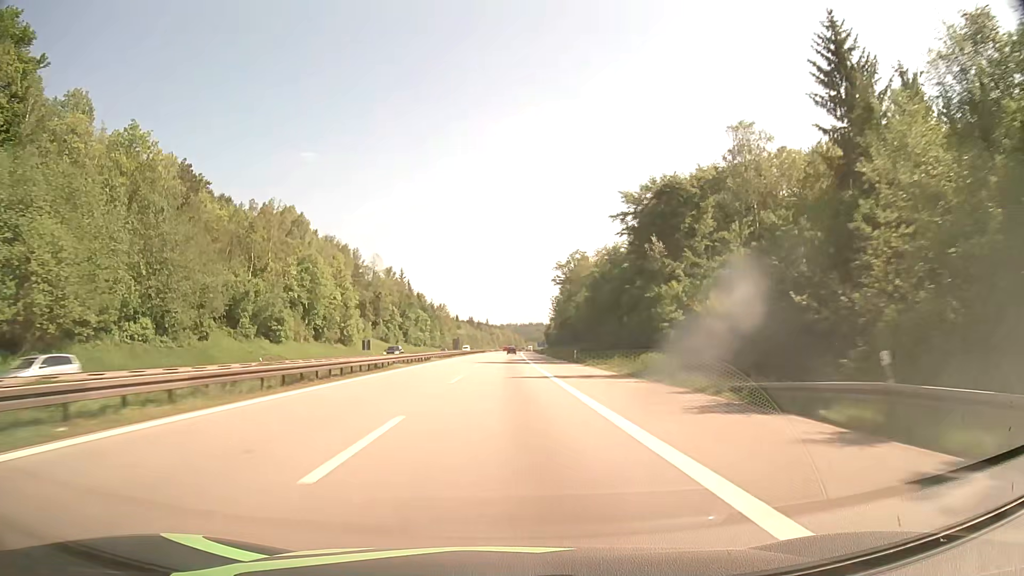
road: motorway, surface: asphalt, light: Day
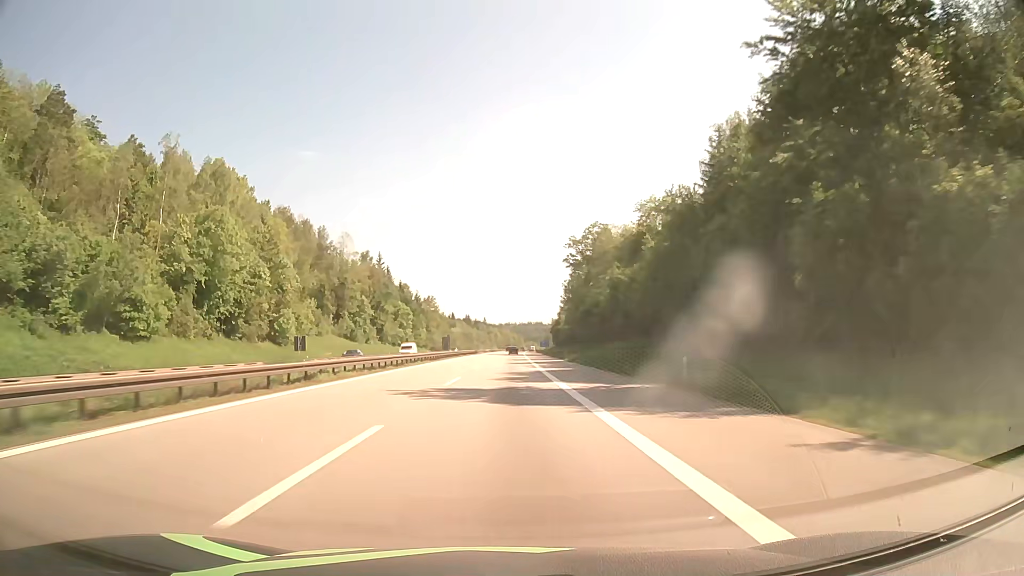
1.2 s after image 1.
(+0.1, +37.4) m; 0°
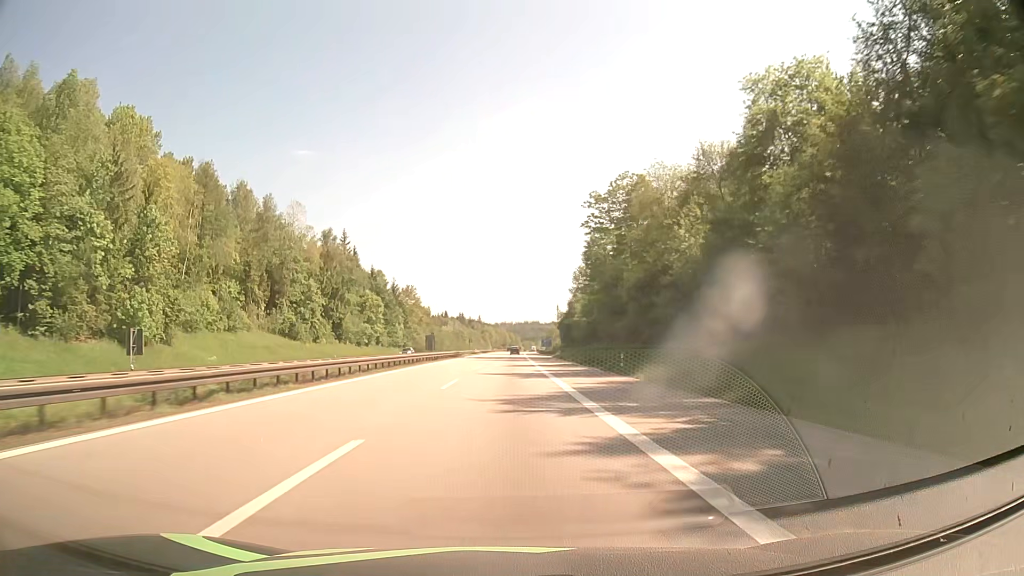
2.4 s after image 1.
(+0.1, +37.4) m; 0°
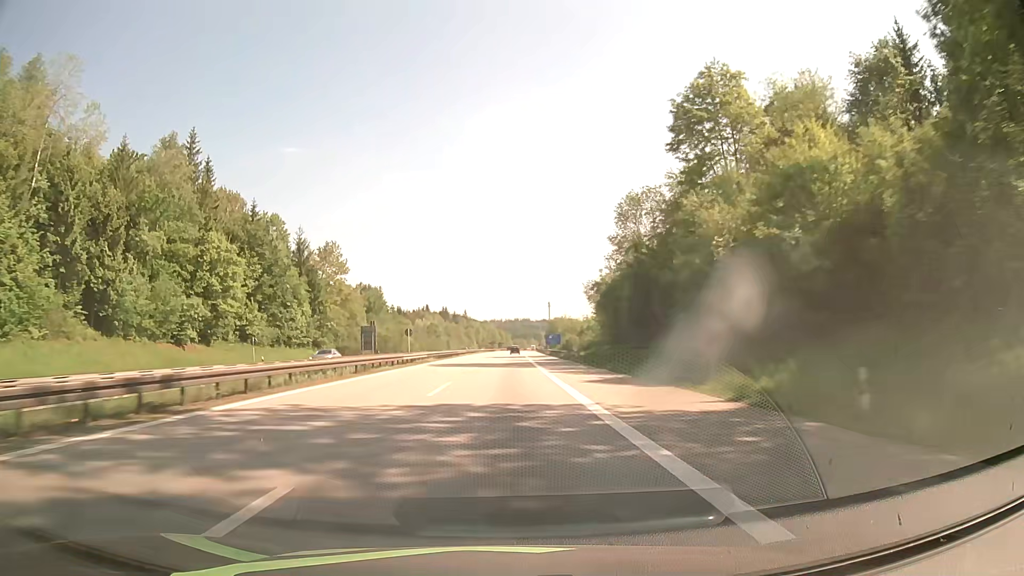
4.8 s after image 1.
(+0.6, +74.8) m; +1°
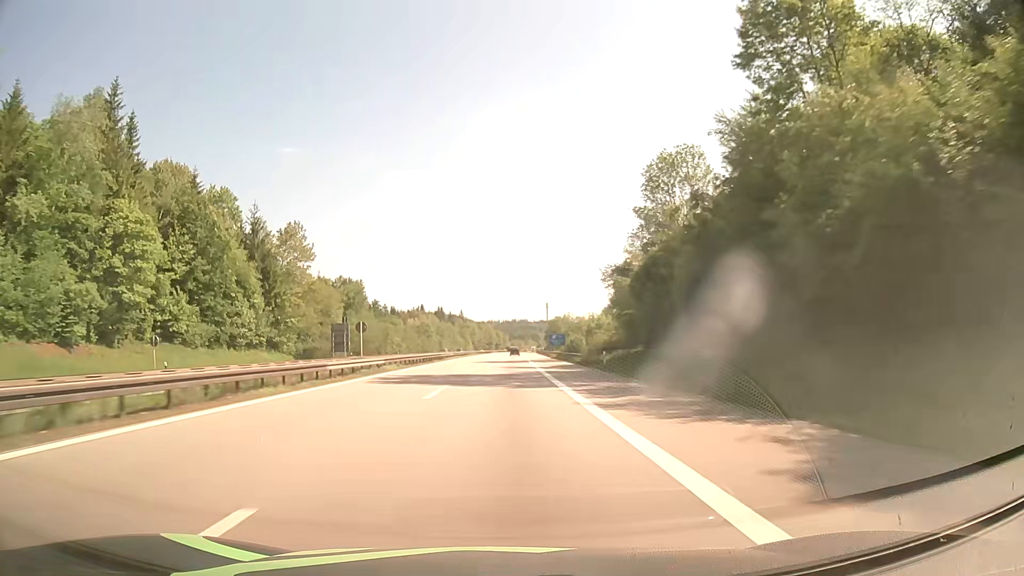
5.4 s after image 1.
(+0.1, +18.7) m; +1°
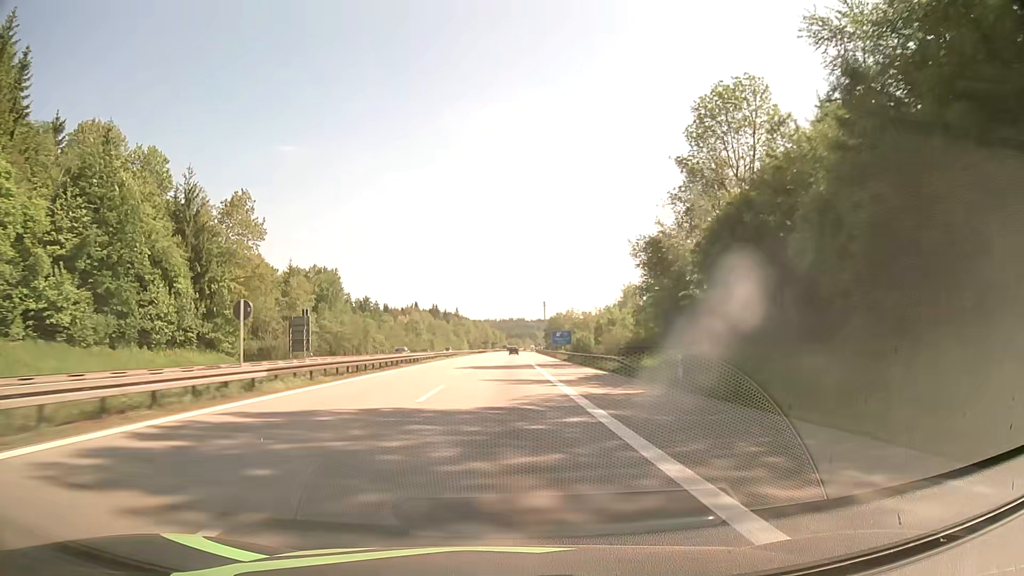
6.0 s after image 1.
(-0.1, +18.7) m; 0°
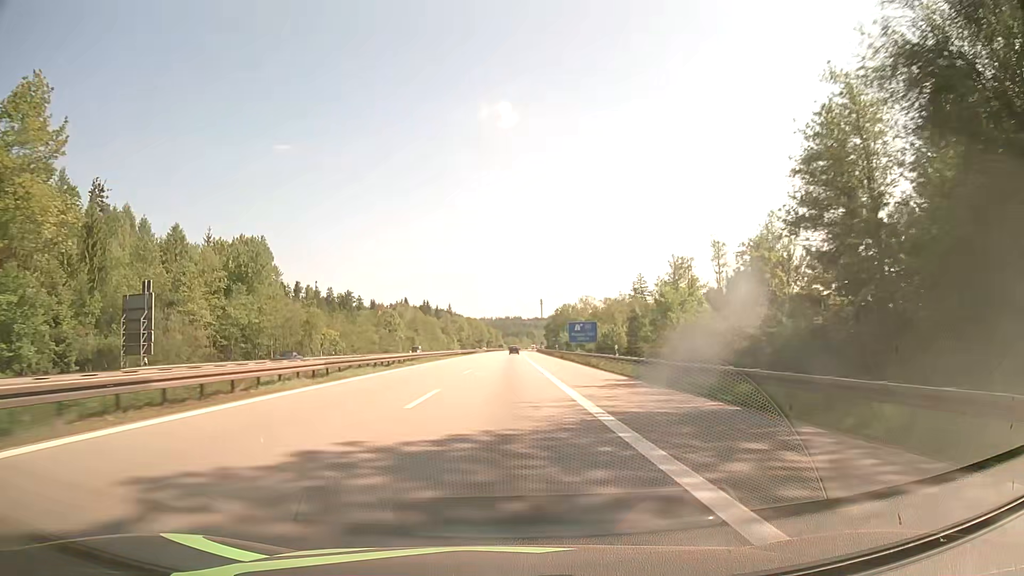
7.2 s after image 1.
(+0.1, +37.4) m; 0°
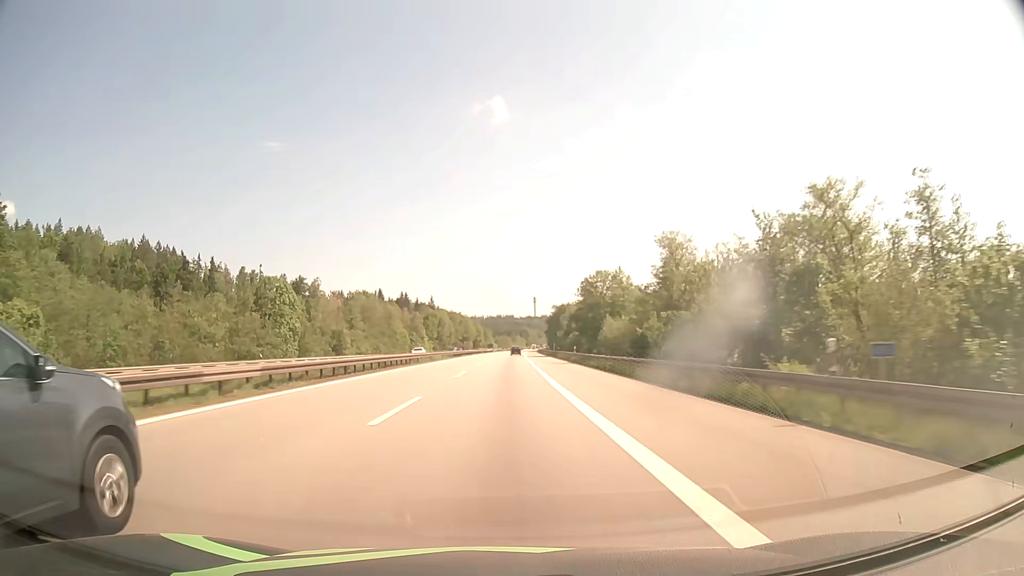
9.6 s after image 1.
(+0.5, +74.8) m; +1°
(0, +10) (0, +20) (0, +30) (0, +40) (0, +50) (0, +60) (0, +70) (0, +80) (0, +90) (0, +100) m
